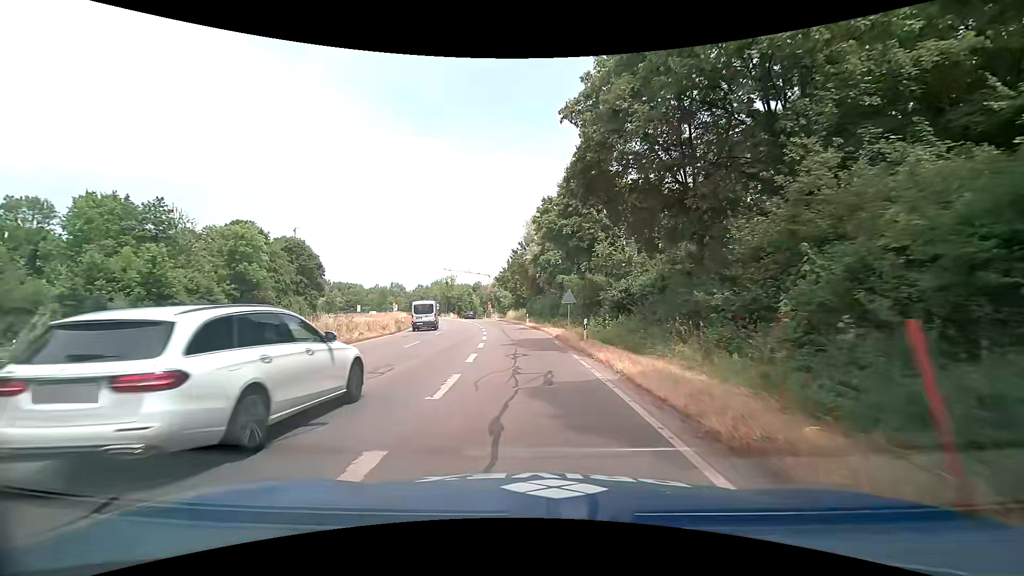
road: trunk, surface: asphalt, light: Day
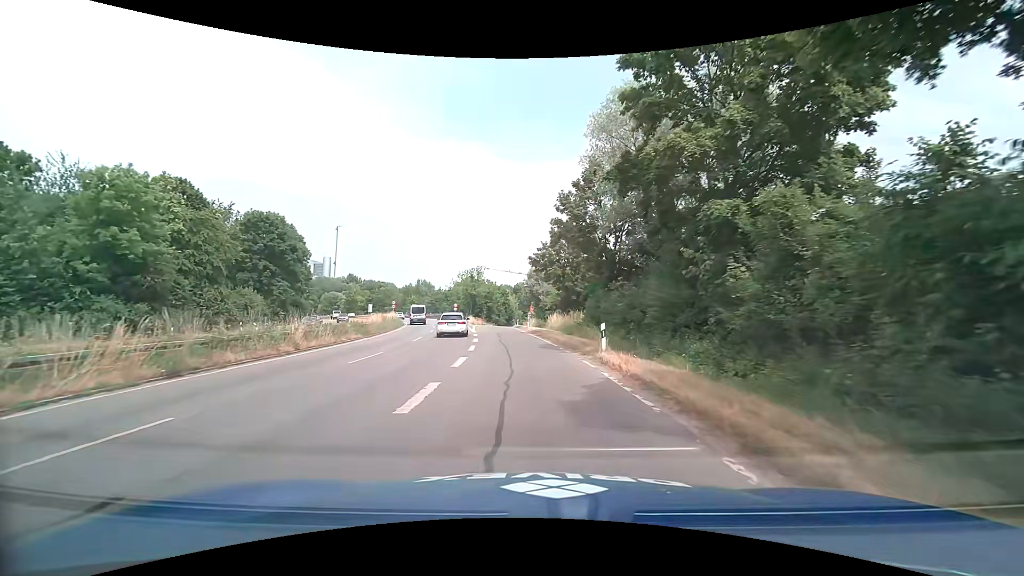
(-0.9, +31.4) m; -5°
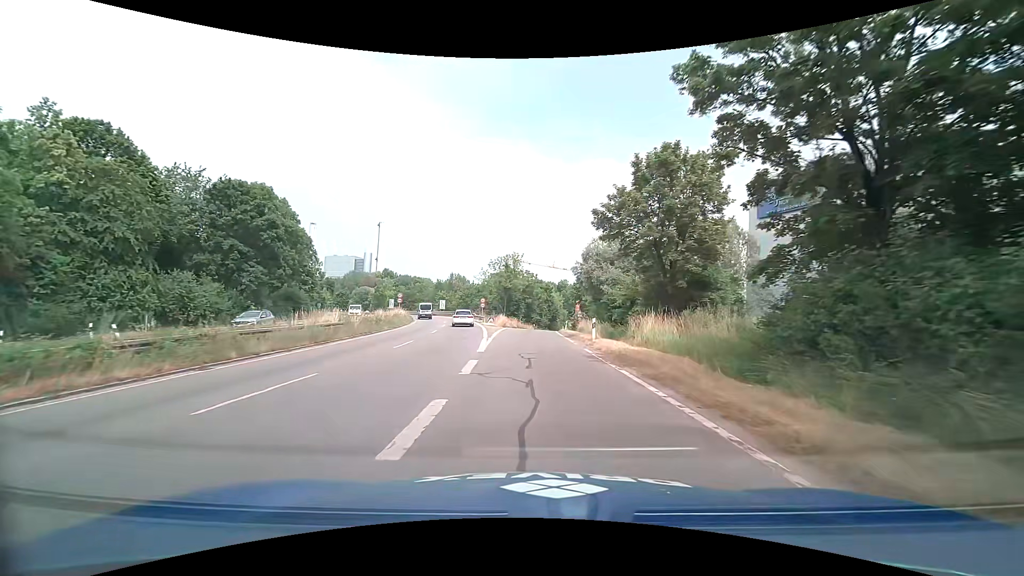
(-0.9, +20.5) m; -4°
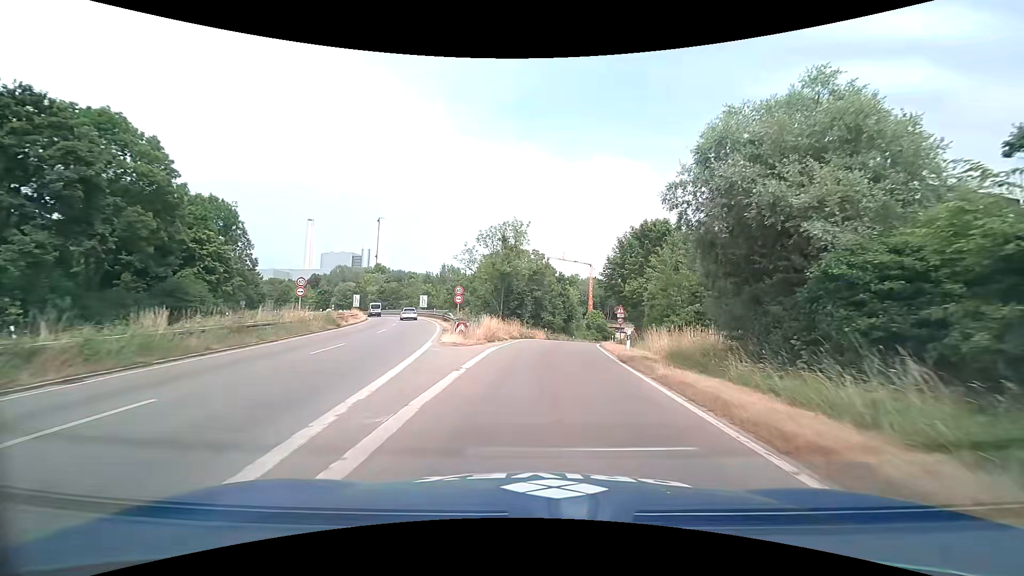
(-0.7, +27.2) m; -2°
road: trunk_link
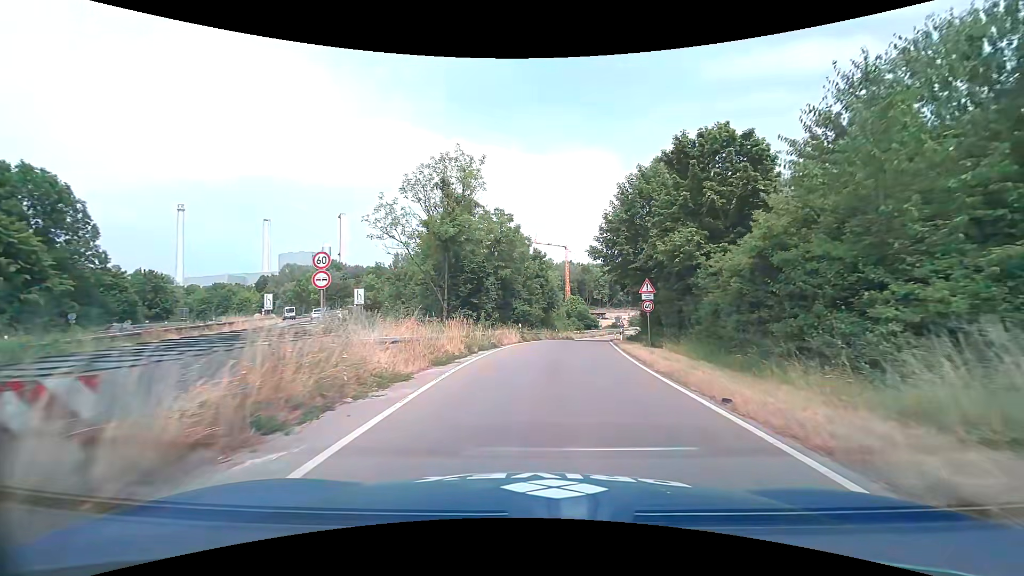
(+0.7, +19.6) m; +3°
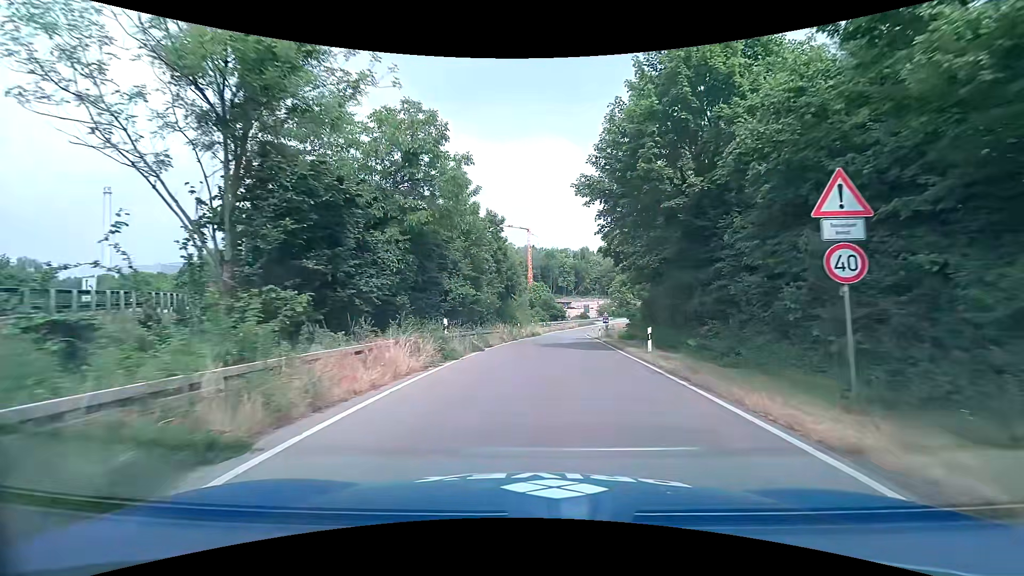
(+0.7, +19.1) m; +4°
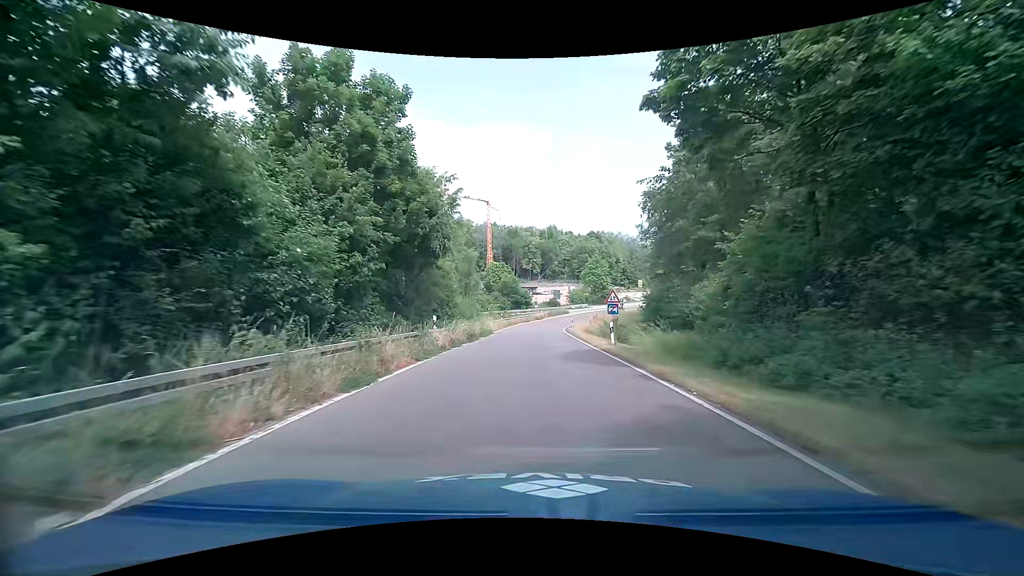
(+1.1, +25.7) m; +5°
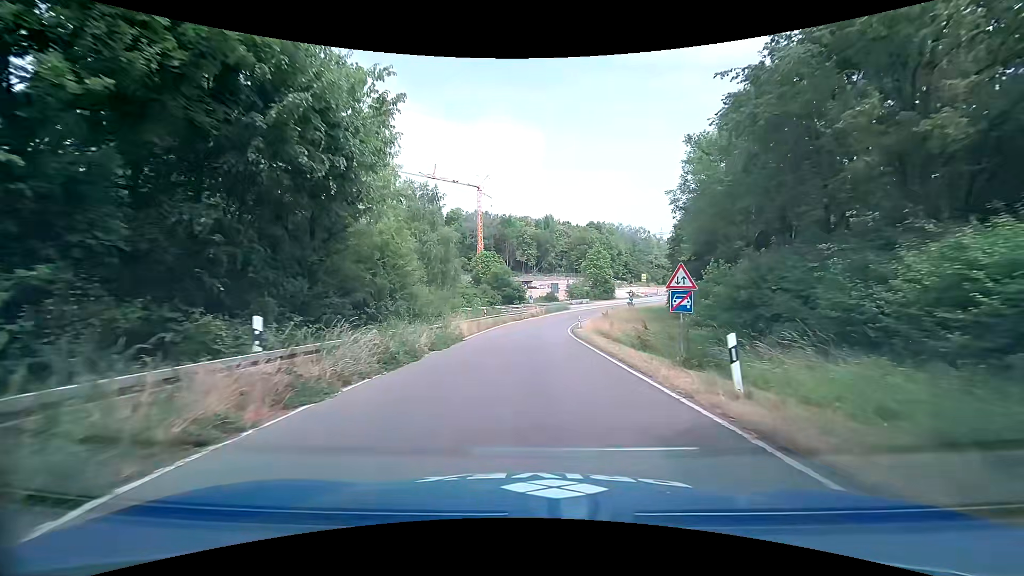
(-0.1, +13.4) m; -1°
(0, +10) (0, +20) (+1, +30) (+1, +40) (+2, +50) (+4, +60) (+7, +69) (+11, +78) (+16, +87) (+21, +95) m
